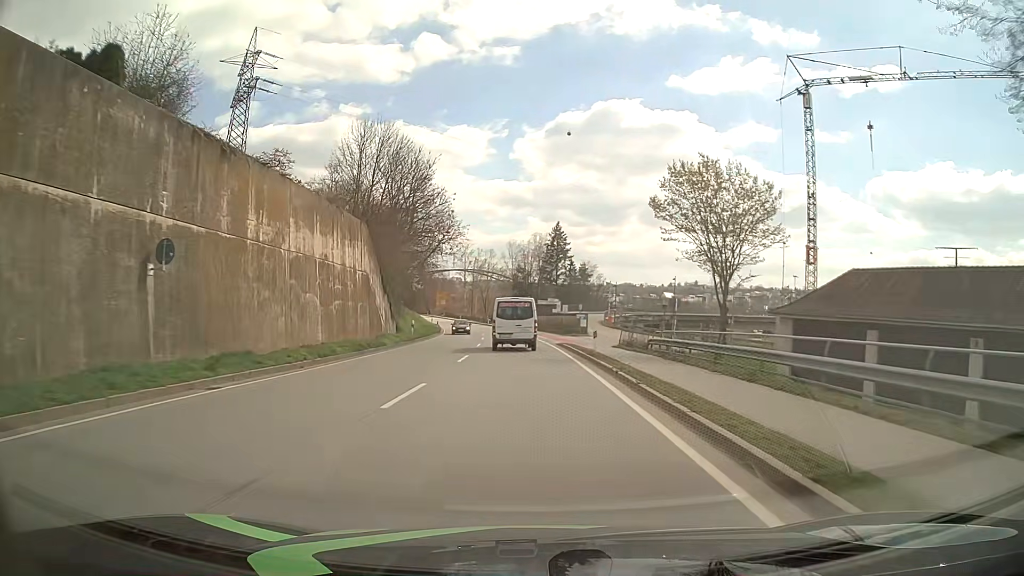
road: primary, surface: asphalt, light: Day
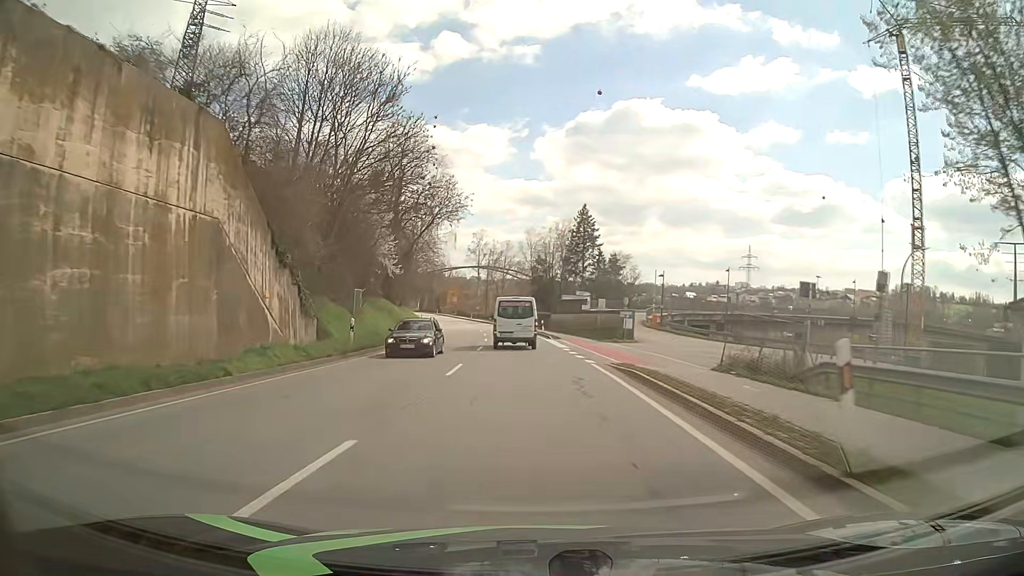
(-0.4, +18.9) m; -2°
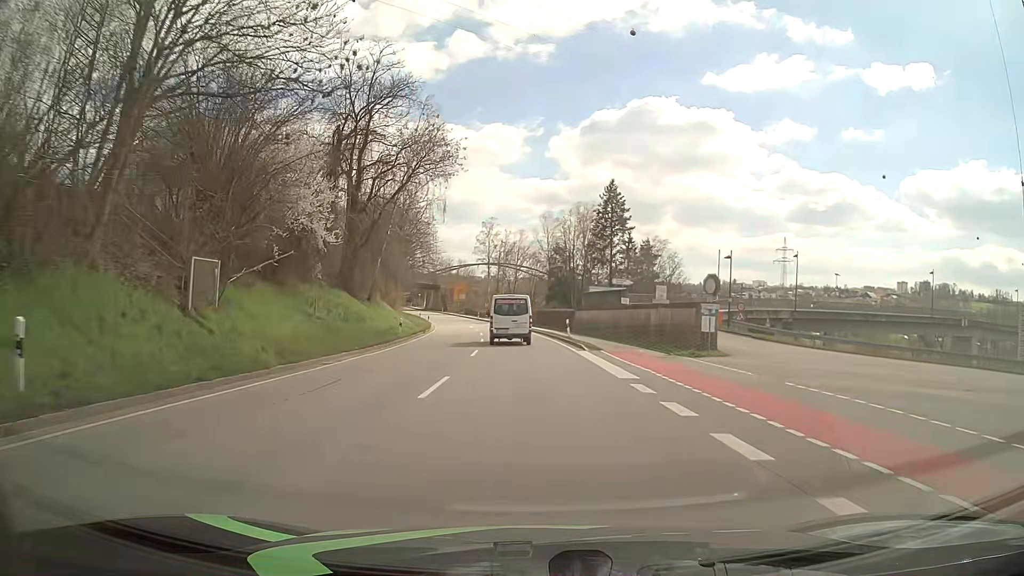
(-0.1, +18.2) m; -1°
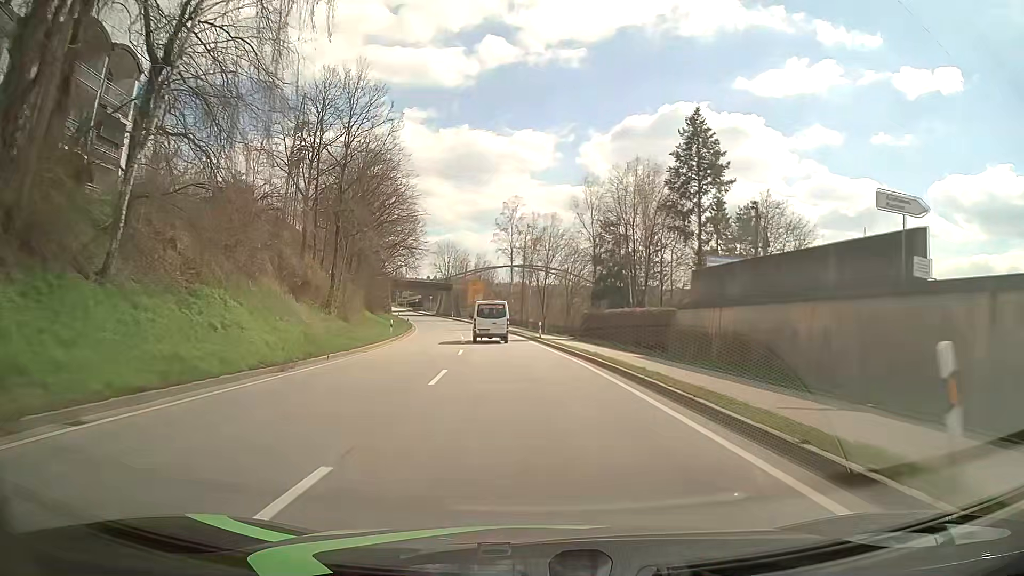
(-0.8, +33.3) m; -3°
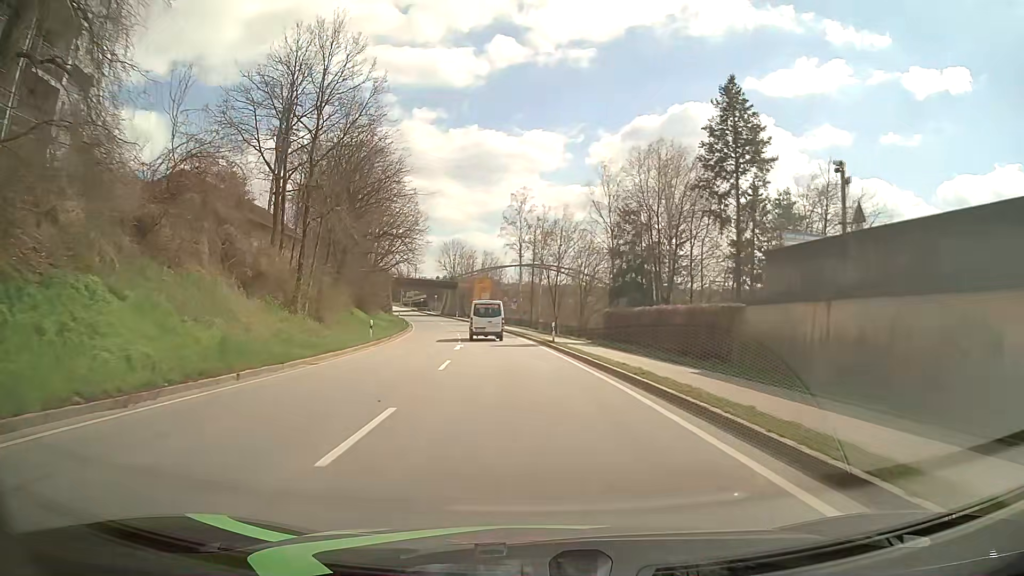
(-0.1, +7.9) m; -1°
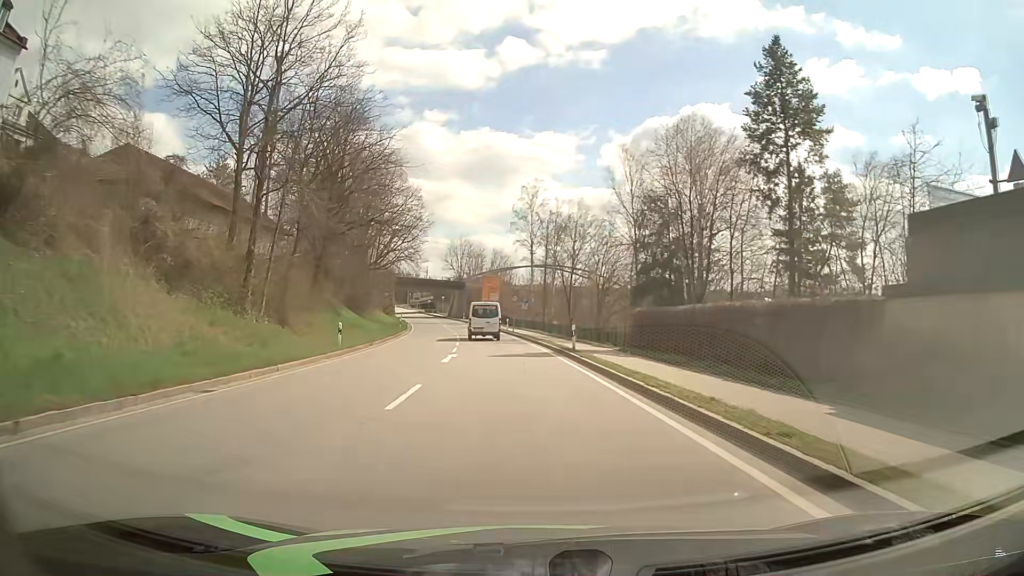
(-0.1, +7.9) m; -1°
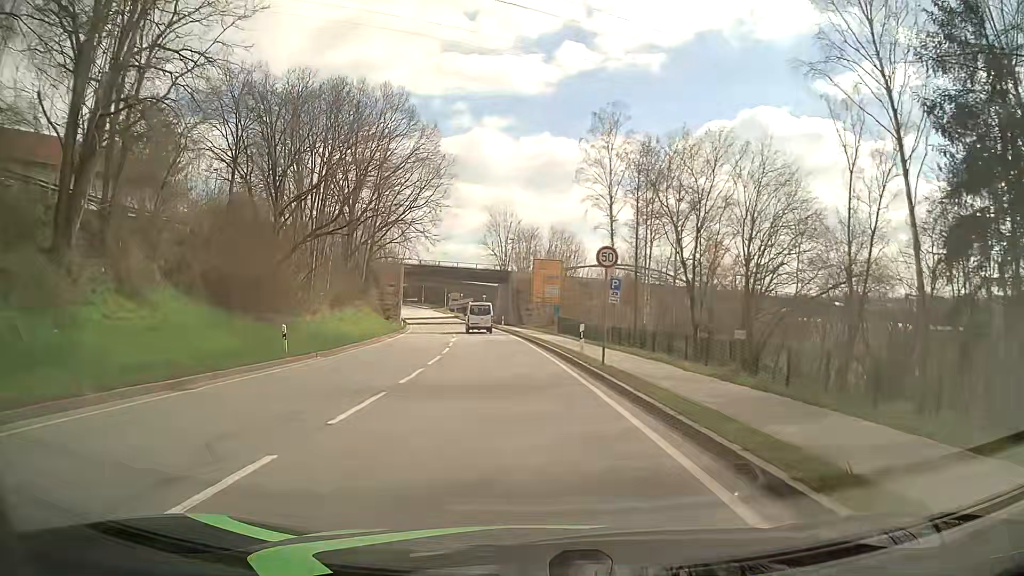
(-1.8, +38.6) m; -5°
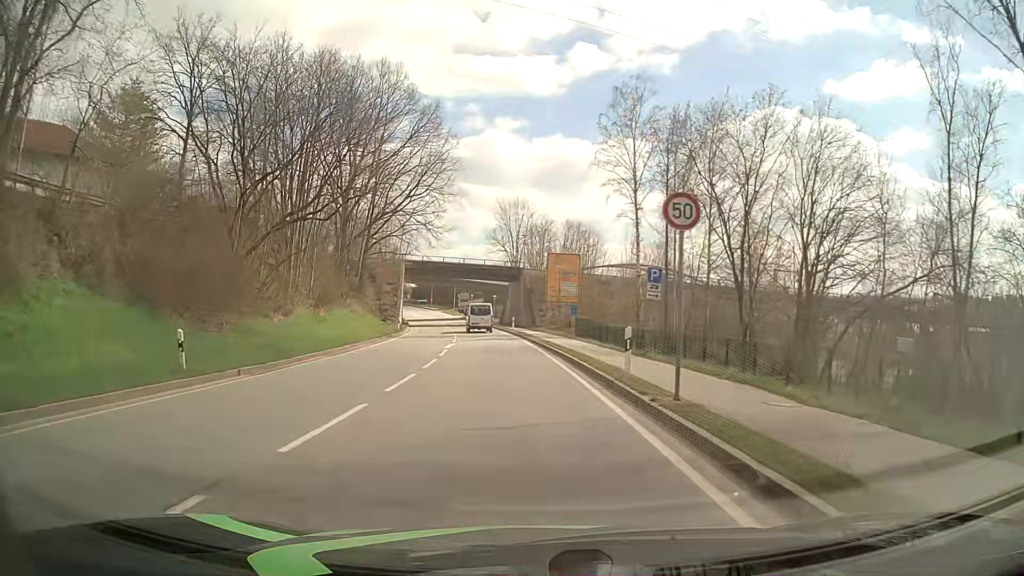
(-0.1, +7.7) m; -2°
(0, +10) (0, +20) (-1, +30) (-2, +40) (-3, +50) (-4, +60) (-6, +70) (-8, +80) (-10, +89) (-12, +99) m
